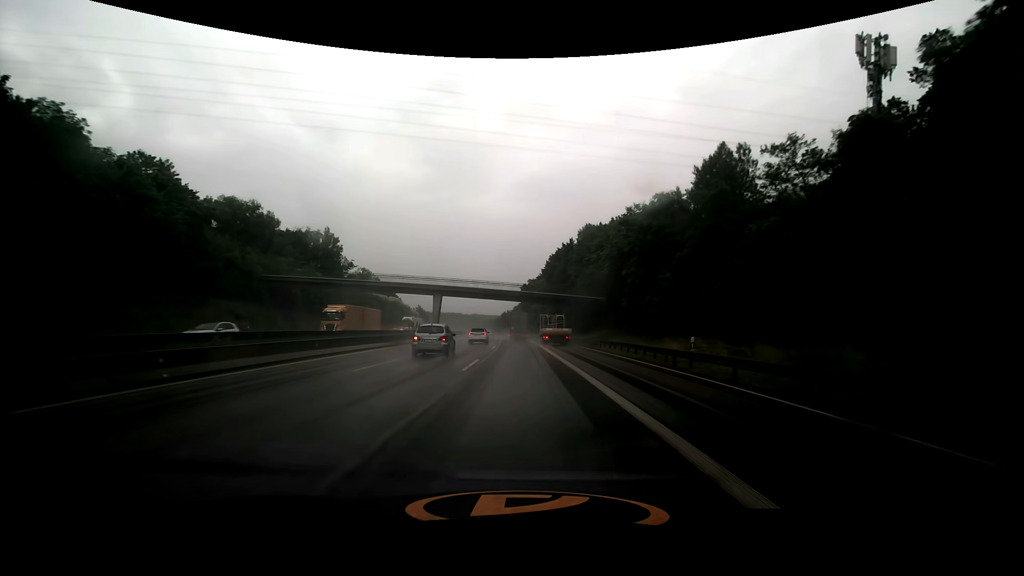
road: motorway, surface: asphalt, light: Day
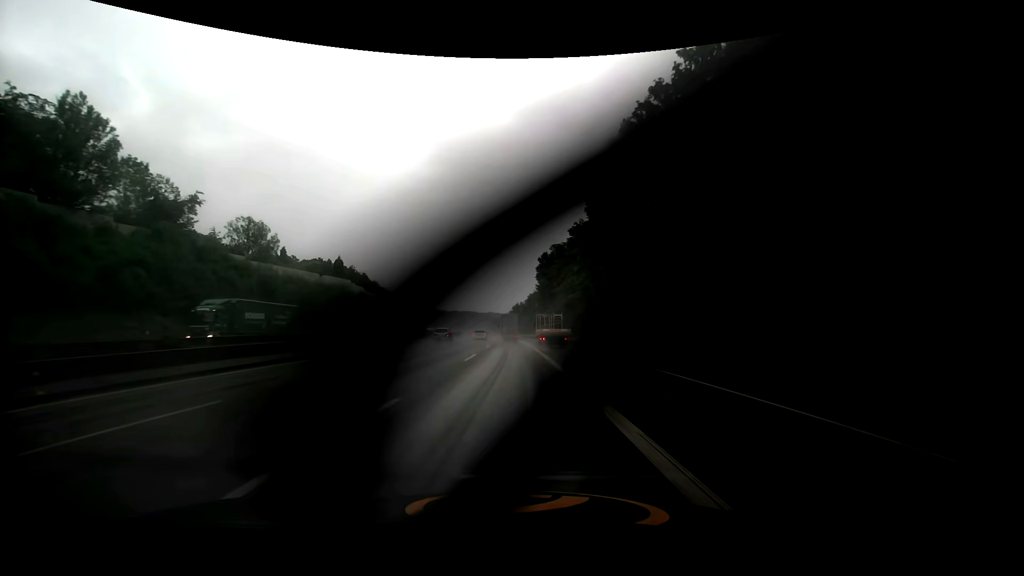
(-0.9, +67.1) m; -2°
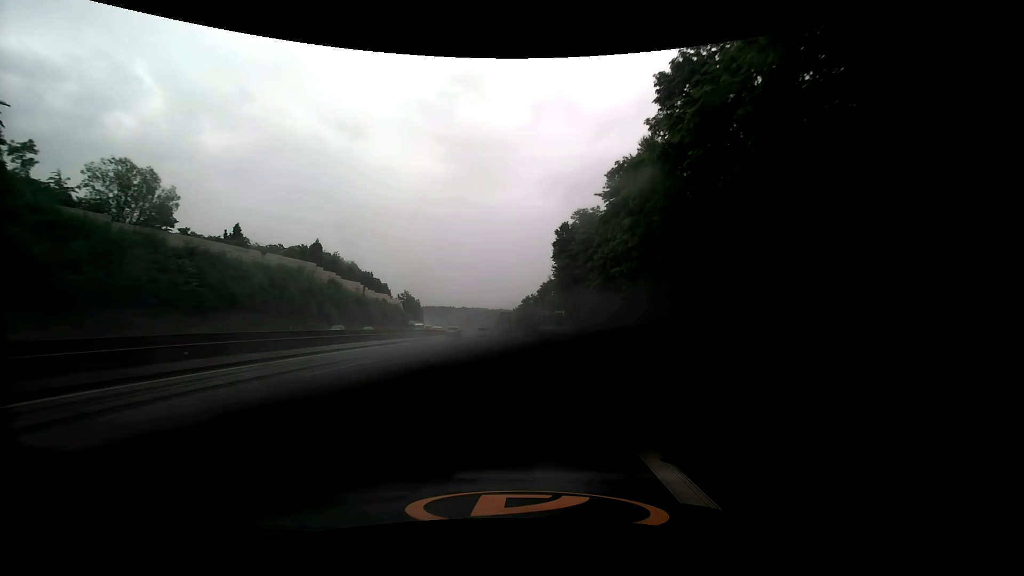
(-0.3, +26.9) m; -1°
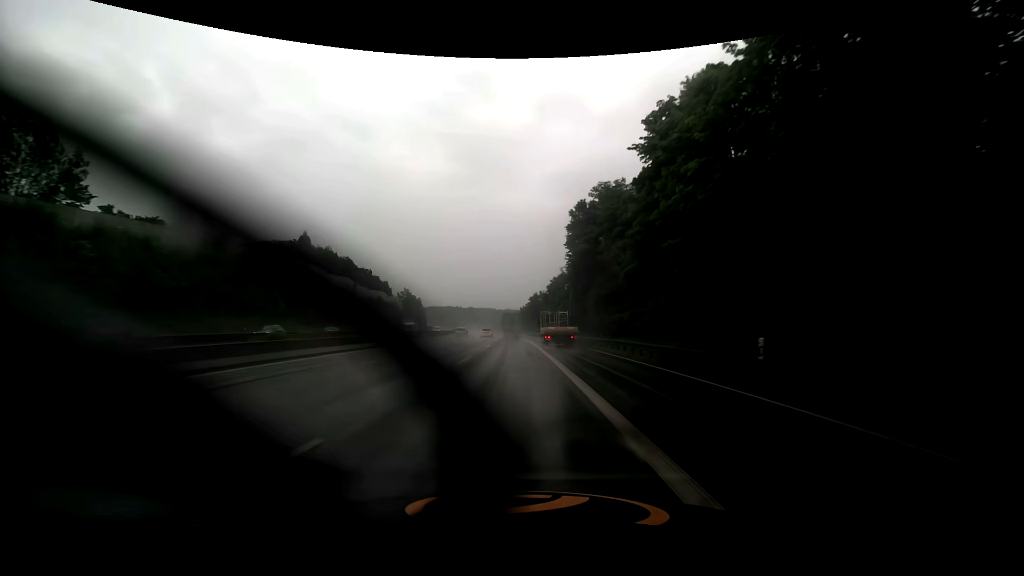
(-0.1, +13.3) m; 0°
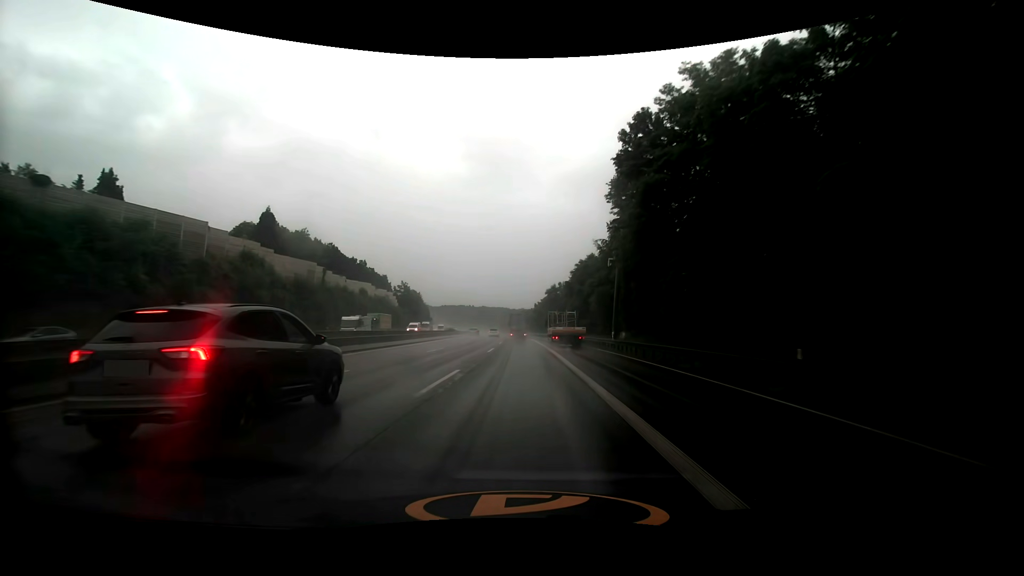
(-0.5, +26.5) m; -2°
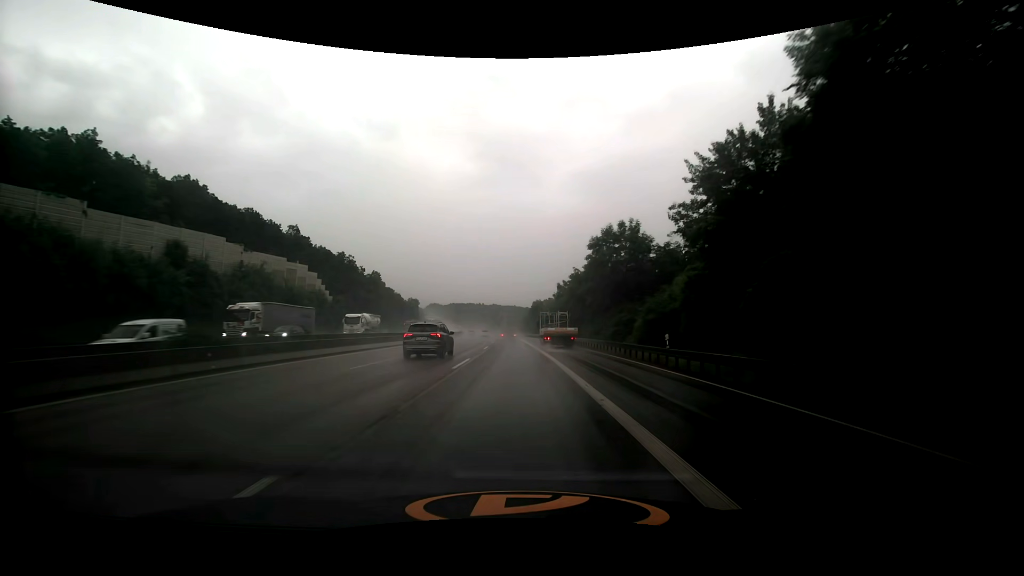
(-0.5, +66.0) m; -2°
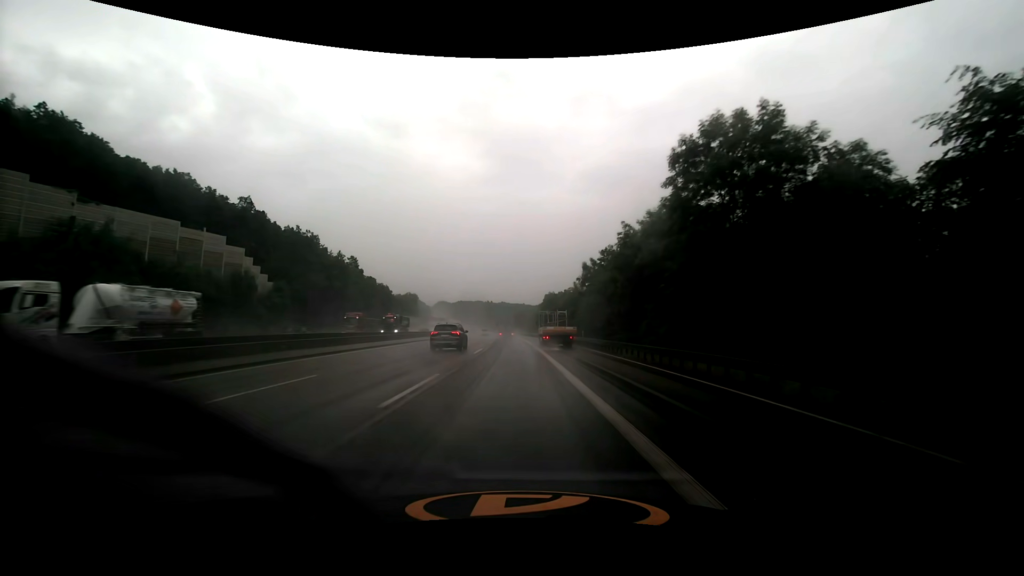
(-0.1, +26.5) m; -1°
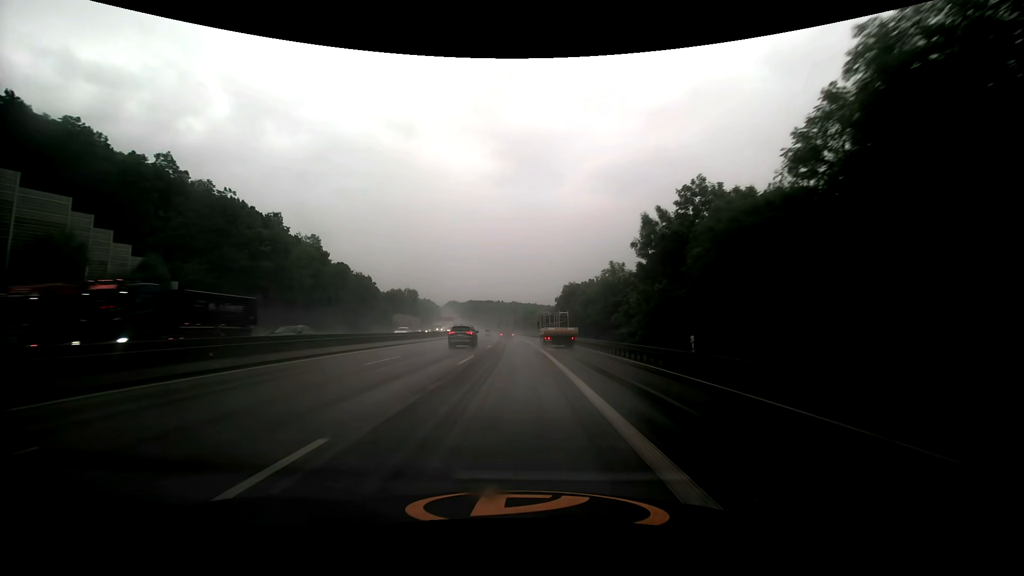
(-0.3, +26.8) m; -2°
(0, +10) (0, +20) (0, +30) (-1, +40) (-1, +50) (-1, +60) (-2, +70) (-2, +80) (-2, +90) (-3, +100) m
